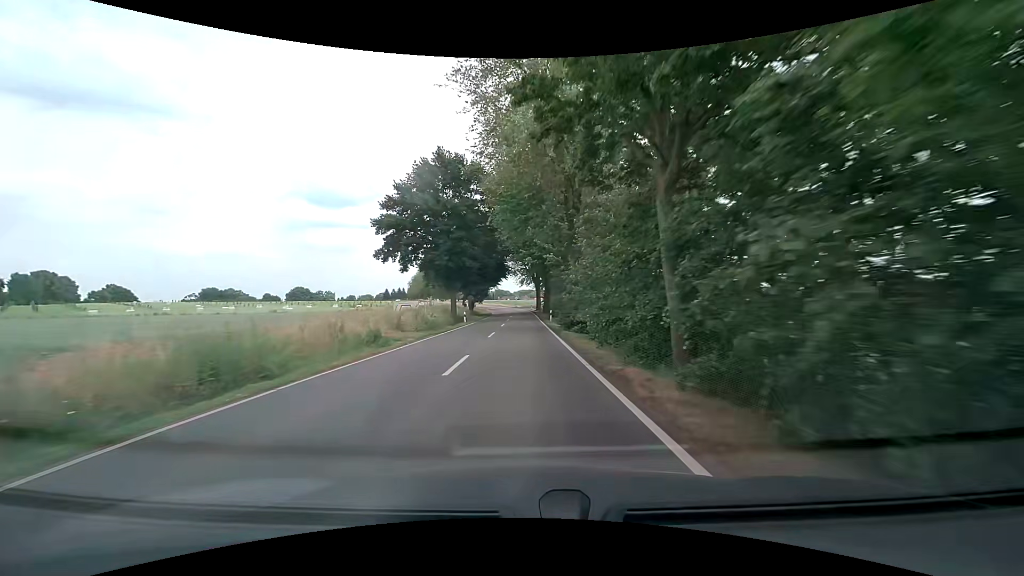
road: tertiary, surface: asphalt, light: Day
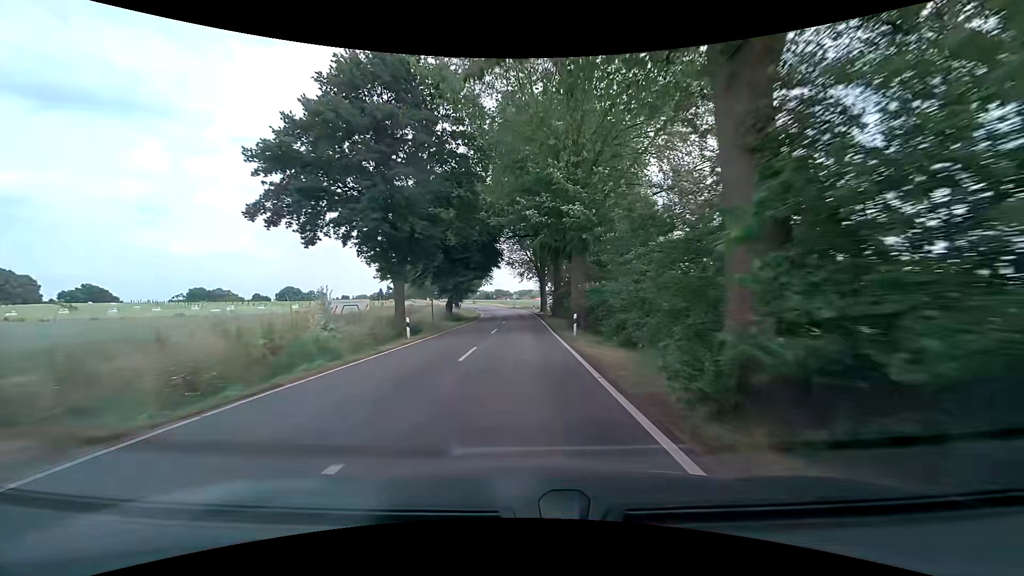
(+0.1, +21.5) m; 0°
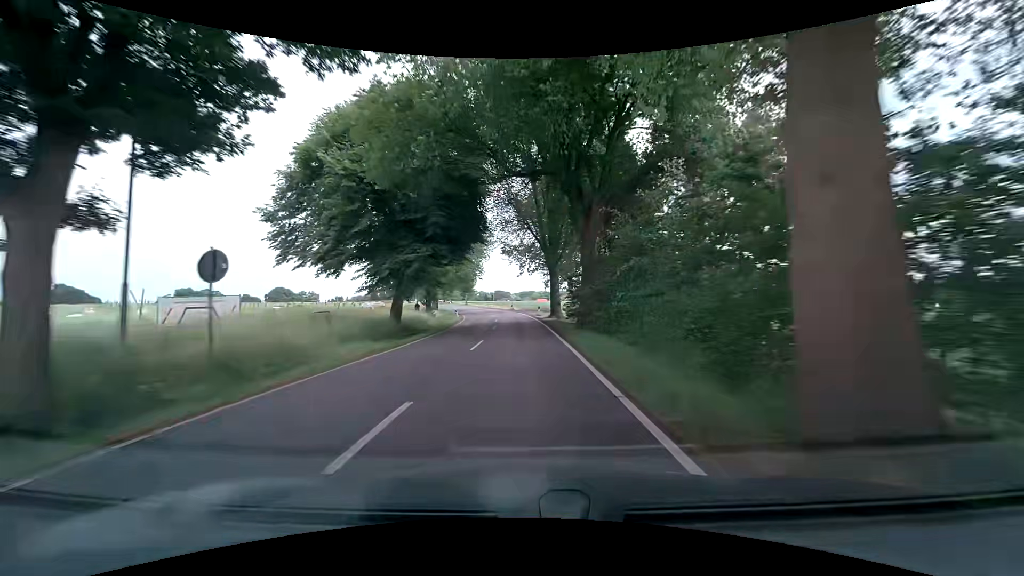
(0.0, +21.5) m; 0°
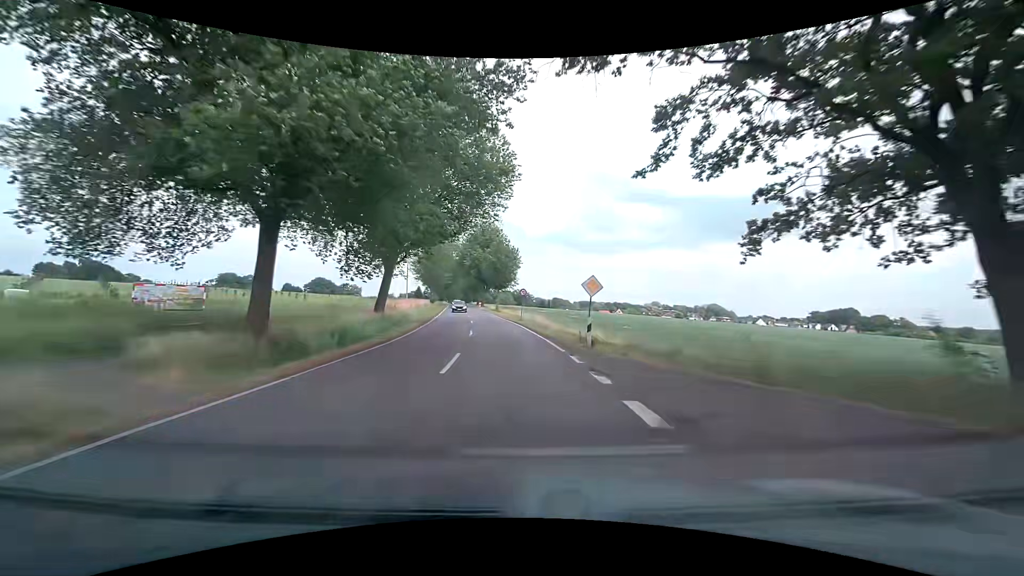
(-1.8, +53.5) m; -7°
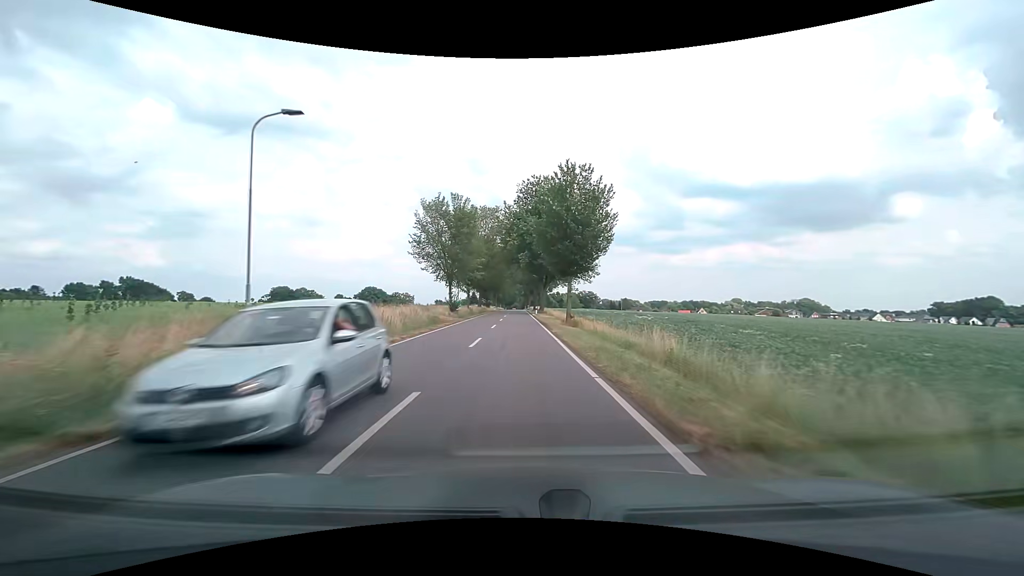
(-2.8, +42.5) m; -7°
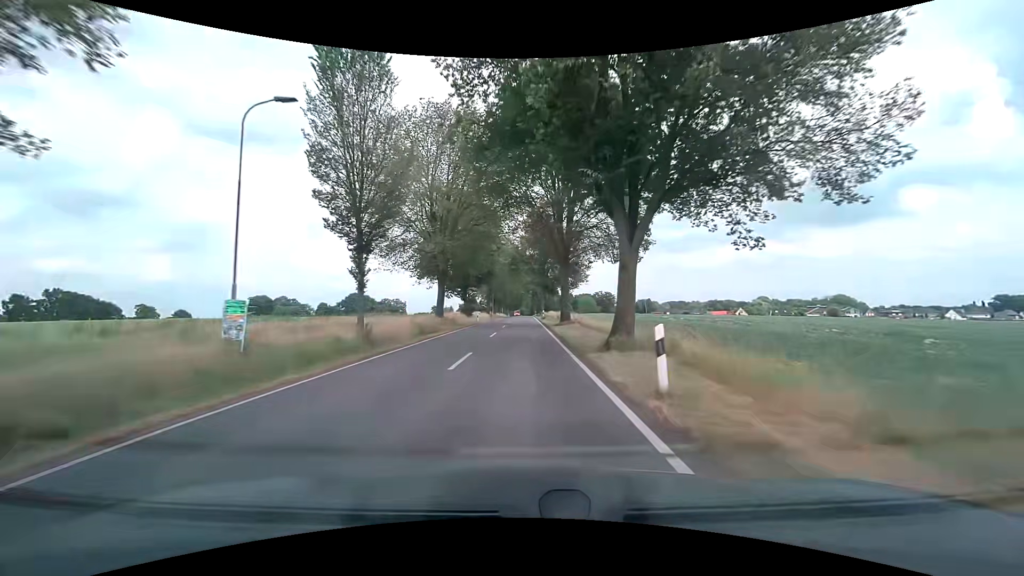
(-0.4, +53.3) m; -1°
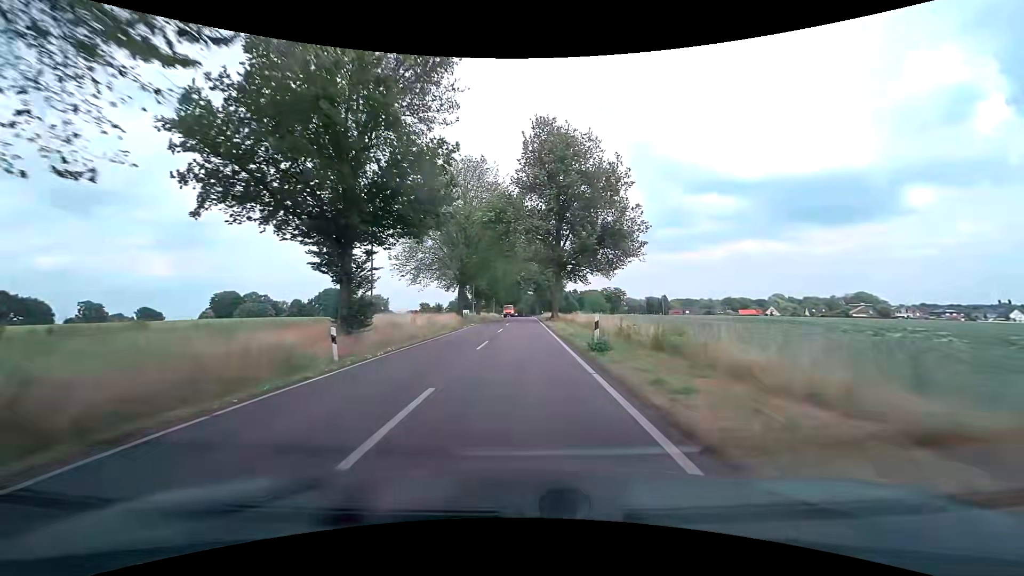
(0.0, +42.9) m; 0°
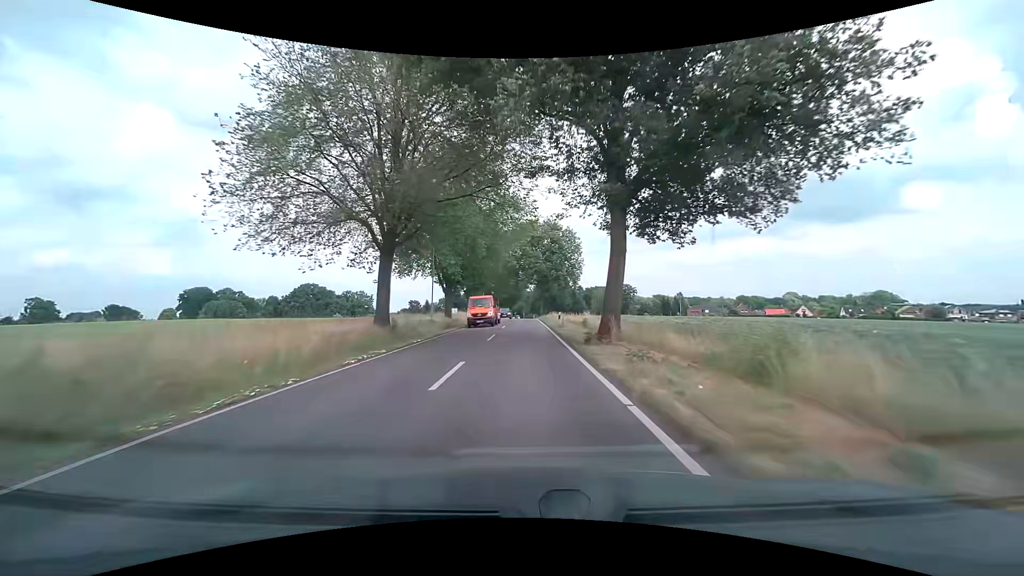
(+0.2, +32.3) m; 0°
(0, +10) (0, +20) (0, +30) (0, +40) (0, +50) (0, +60) (0, +70) (0, +80) (0, +90) (0, +100) m
